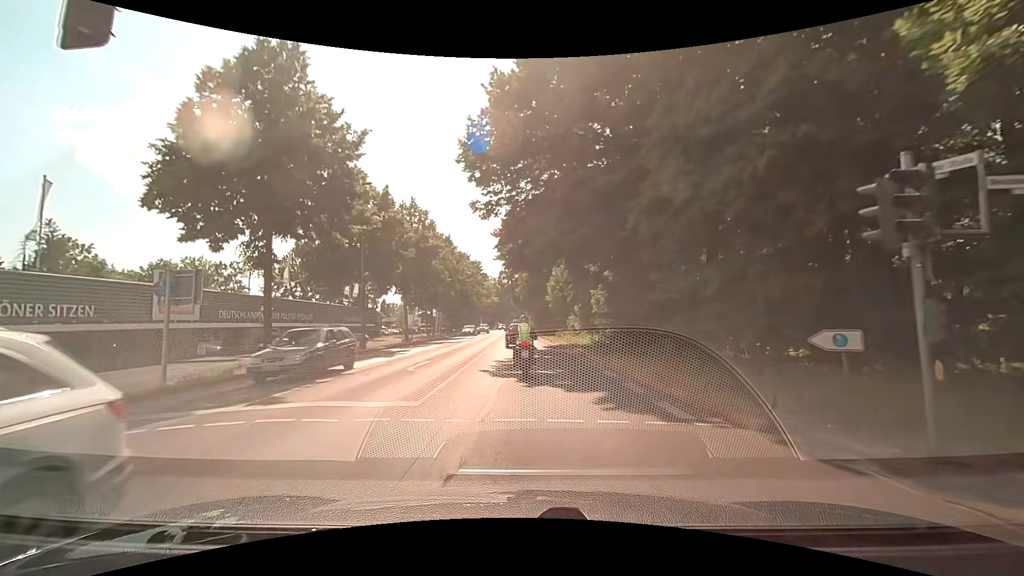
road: secondary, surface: asphalt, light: Day
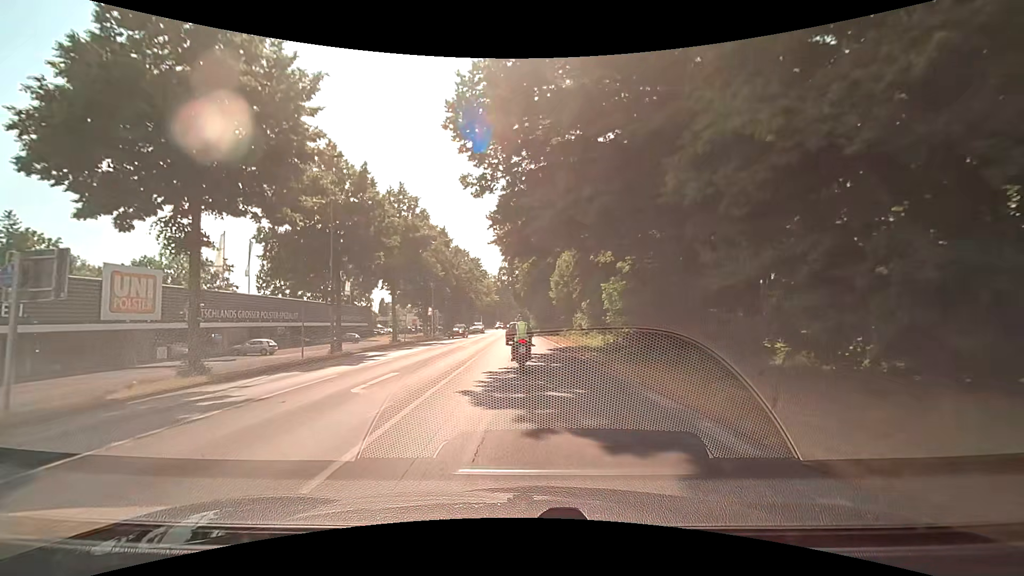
(0.0, +5.1) m; -1°
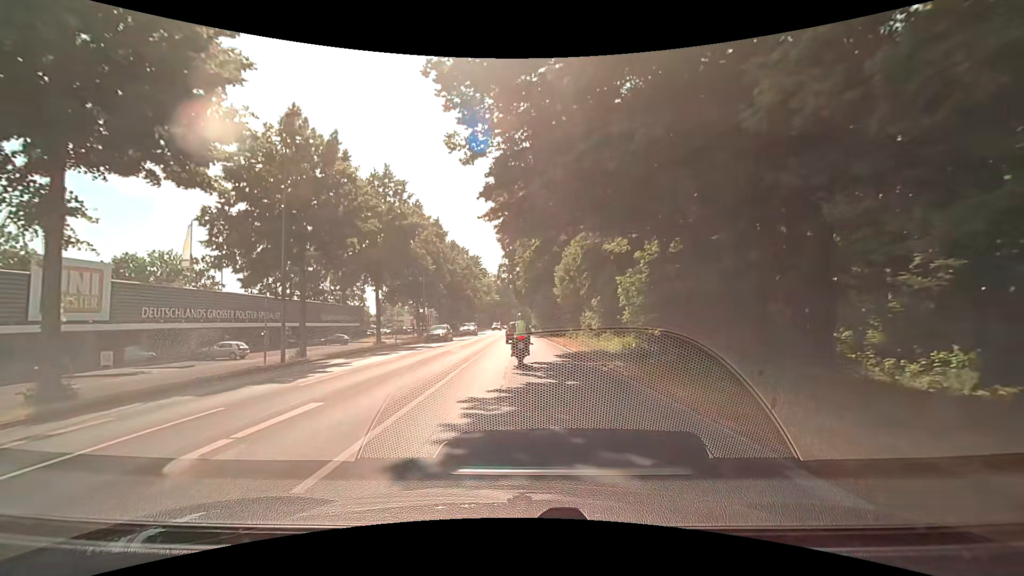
(0.0, +5.4) m; 0°
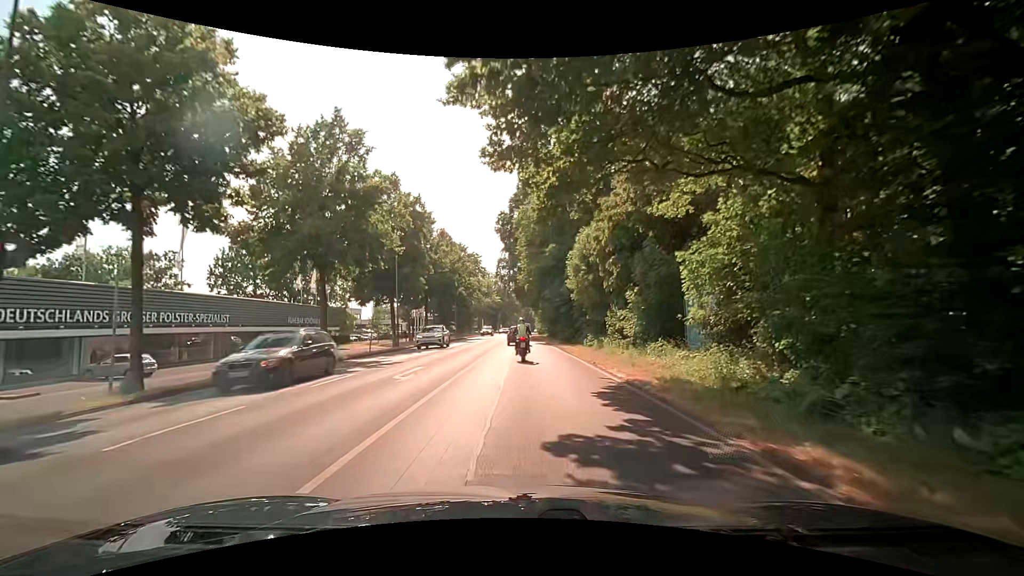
(-0.1, +11.6) m; 0°
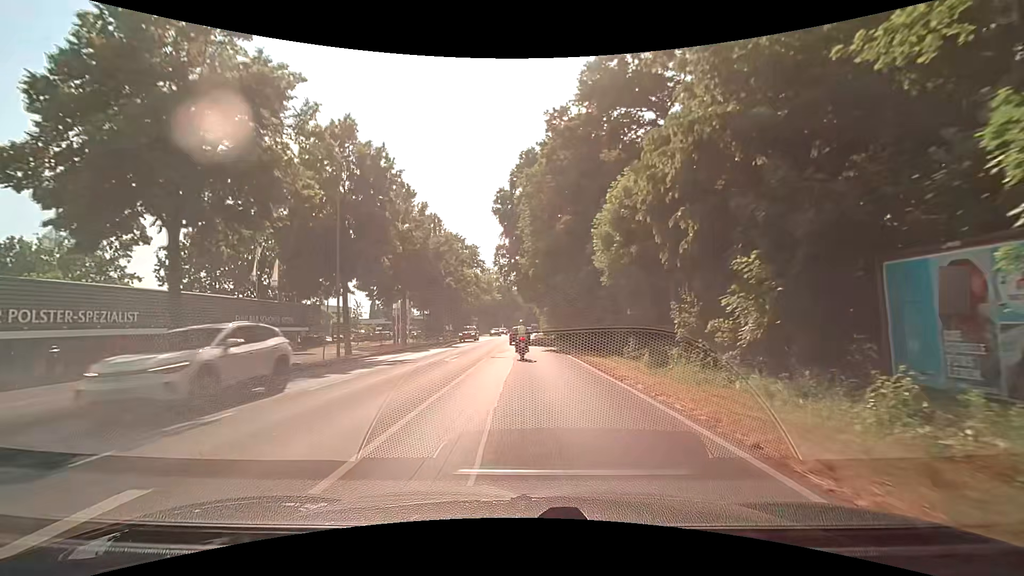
(-0.1, +12.8) m; -1°
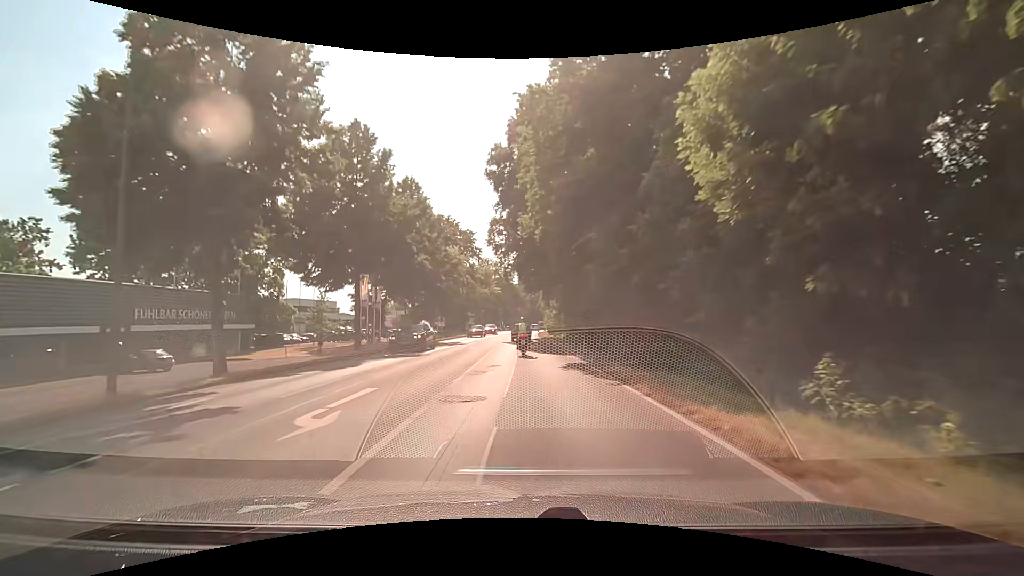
(+0.1, +14.0) m; 0°
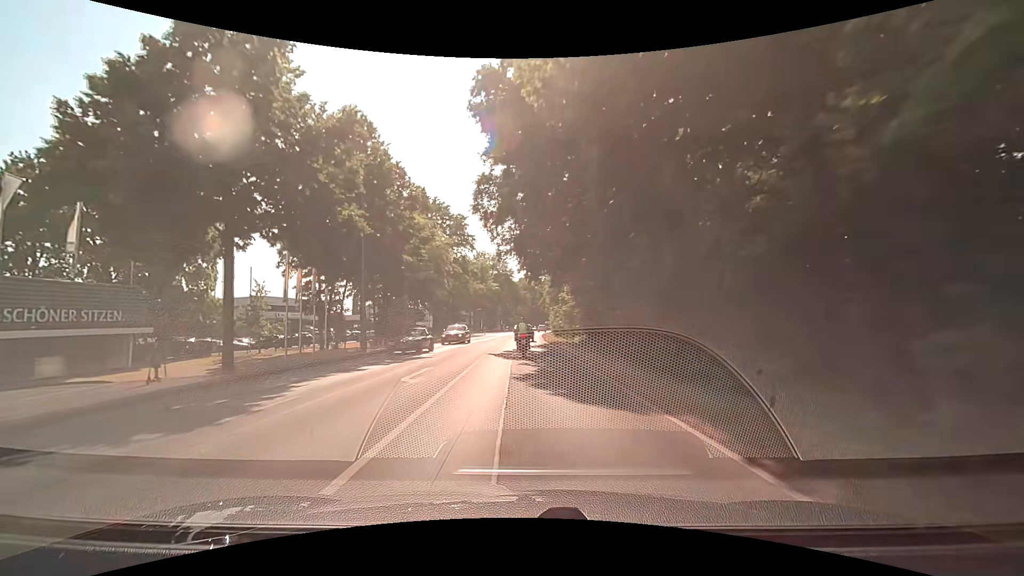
(0.0, +14.9) m; 0°
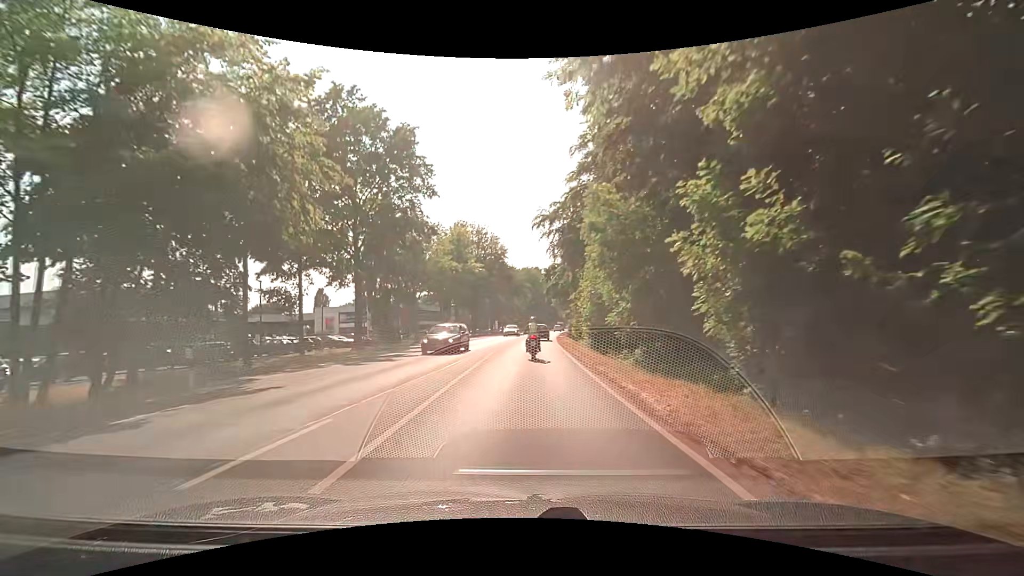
(-0.1, +38.6) m; +1°
(0, +10) (0, +20) (0, +30) (+1, +40) (+1, +50) (+2, +60) (+2, +70) (+3, +80) (+3, +90) (+4, +100) m
